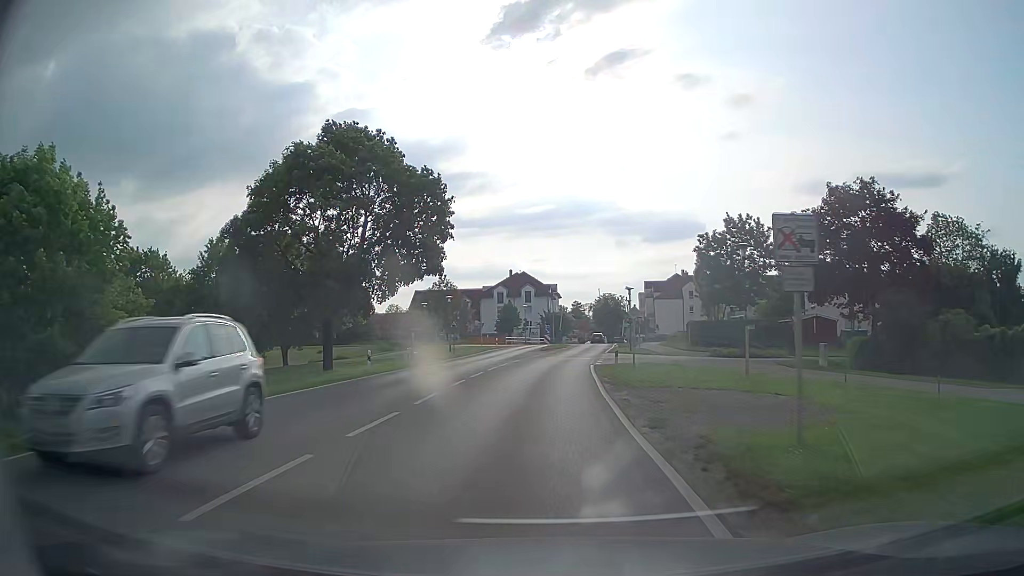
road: tertiary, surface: asphalt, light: Day
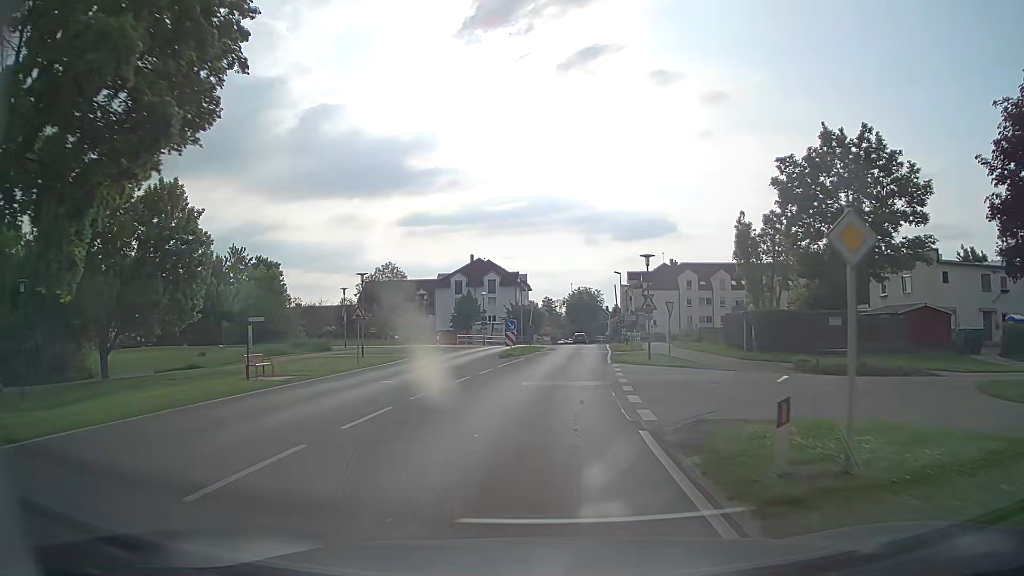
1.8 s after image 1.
(+0.3, +21.8) m; +2°
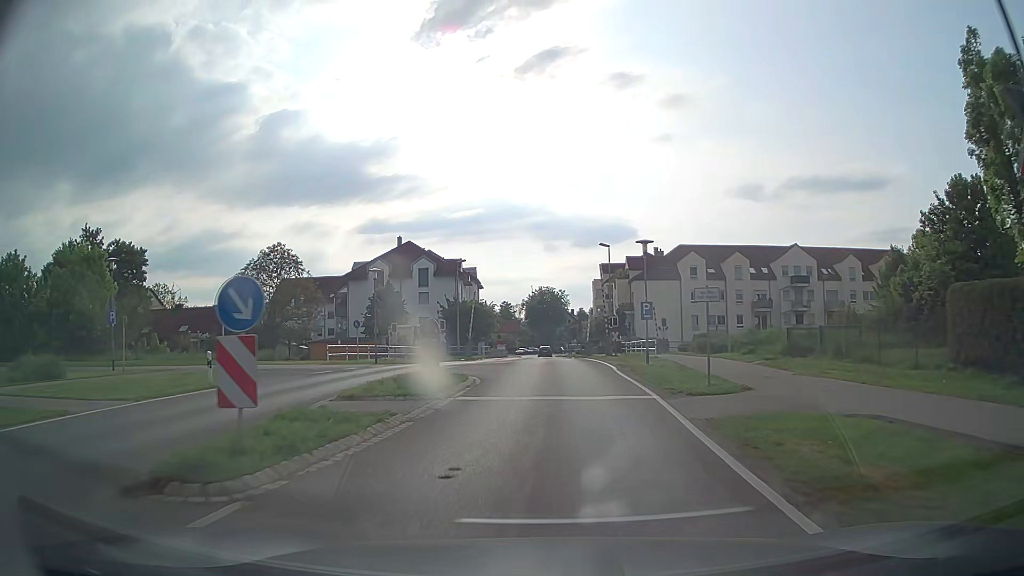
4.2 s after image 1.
(+1.1, +28.7) m; +4°
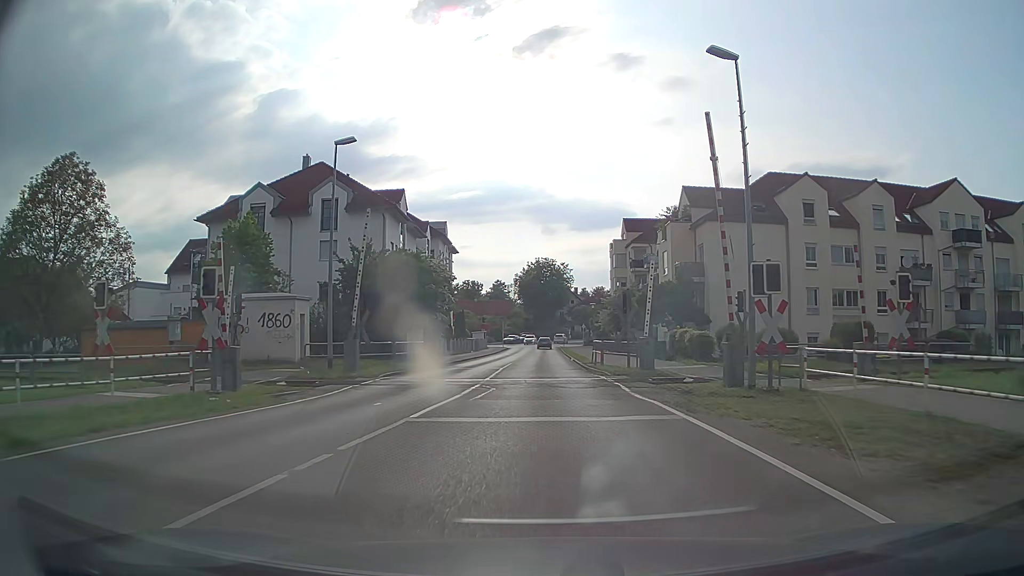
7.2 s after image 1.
(0.0, +34.7) m; 0°
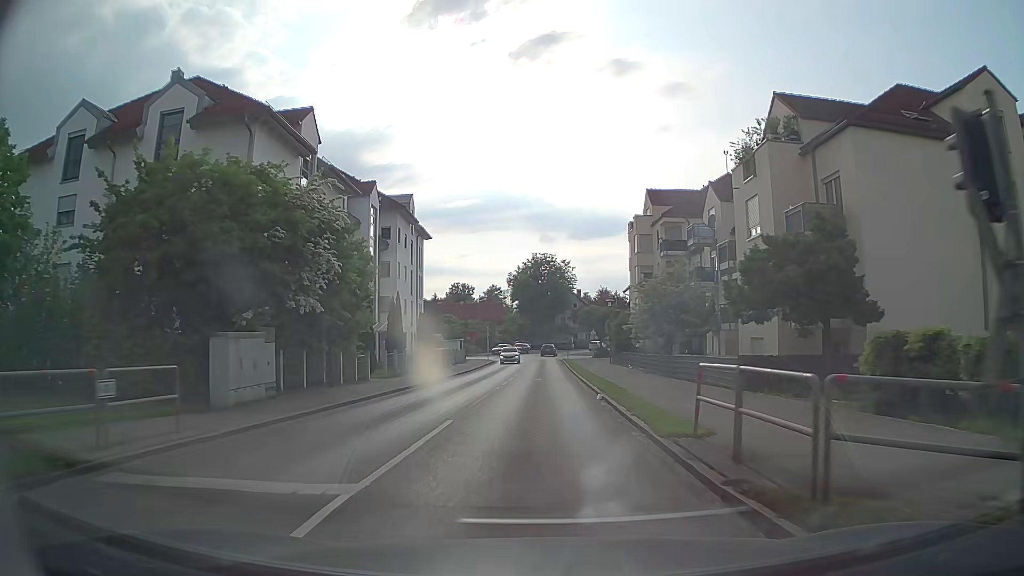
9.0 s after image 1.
(+0.2, +21.0) m; 0°
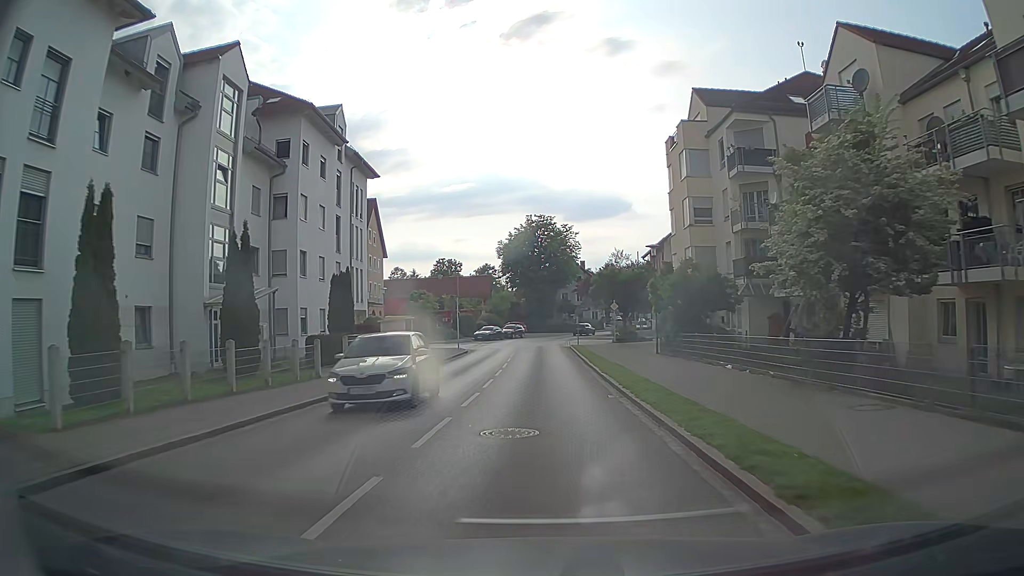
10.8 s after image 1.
(+0.1, +22.3) m; 0°
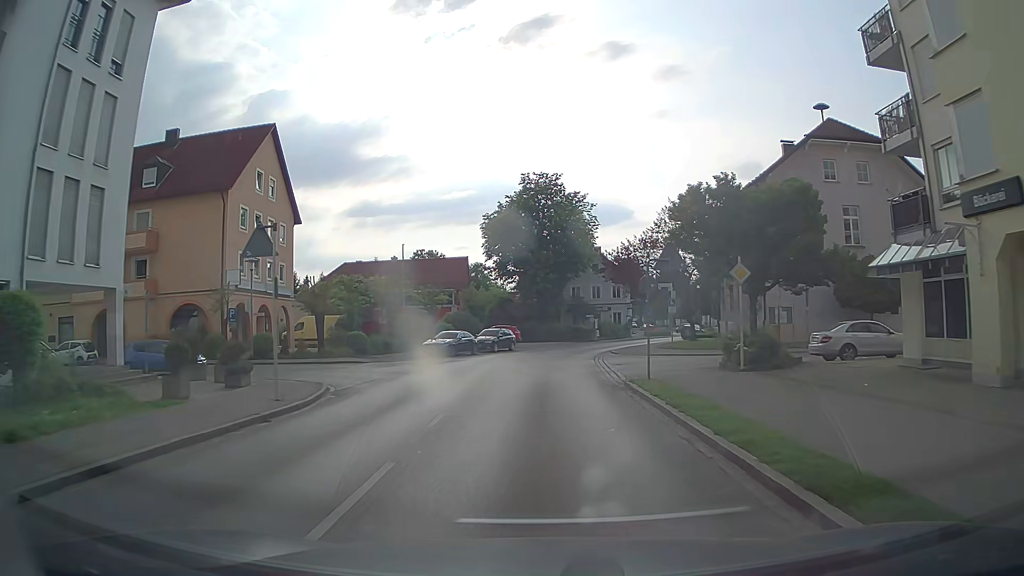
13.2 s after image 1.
(-0.3, +30.5) m; -1°
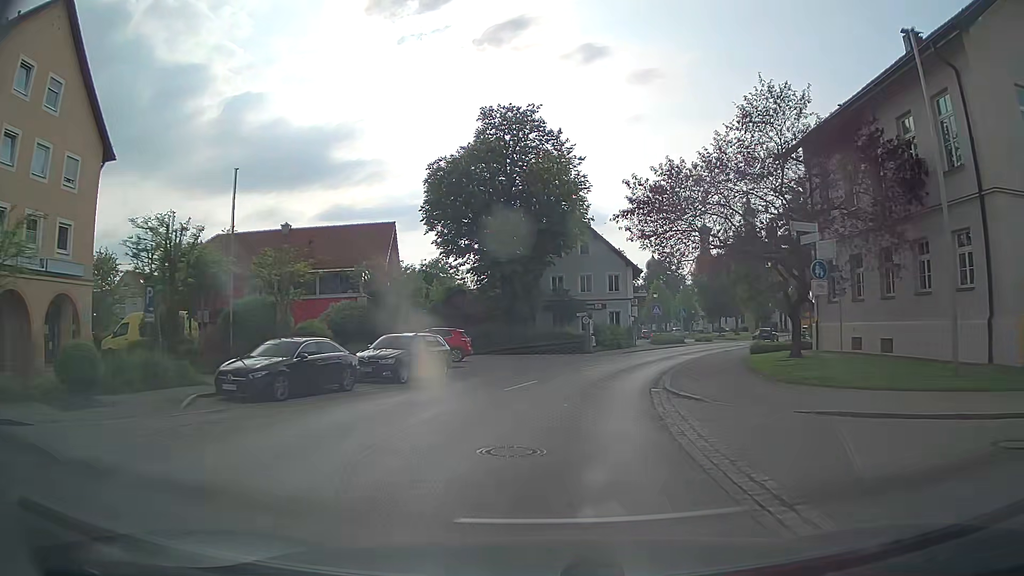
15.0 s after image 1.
(+0.2, +22.6) m; +2°
(0, +10) (+2, +20) (+4, +30) (+8, +39) (+12, +48) (+17, +57) (+22, +65) (+27, +74) (+32, +83) (+37, +92) m
